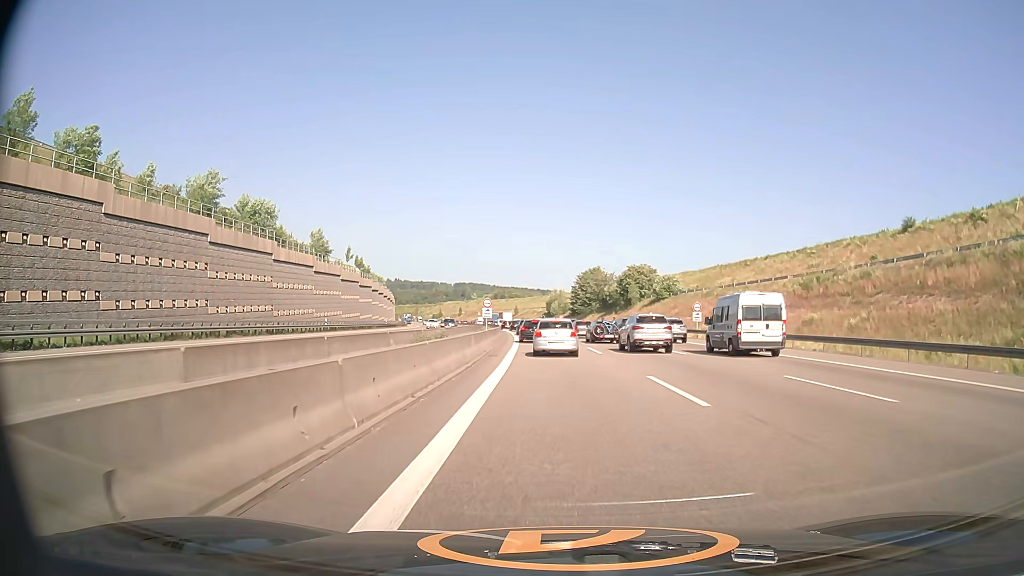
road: motorway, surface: asphalt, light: Day
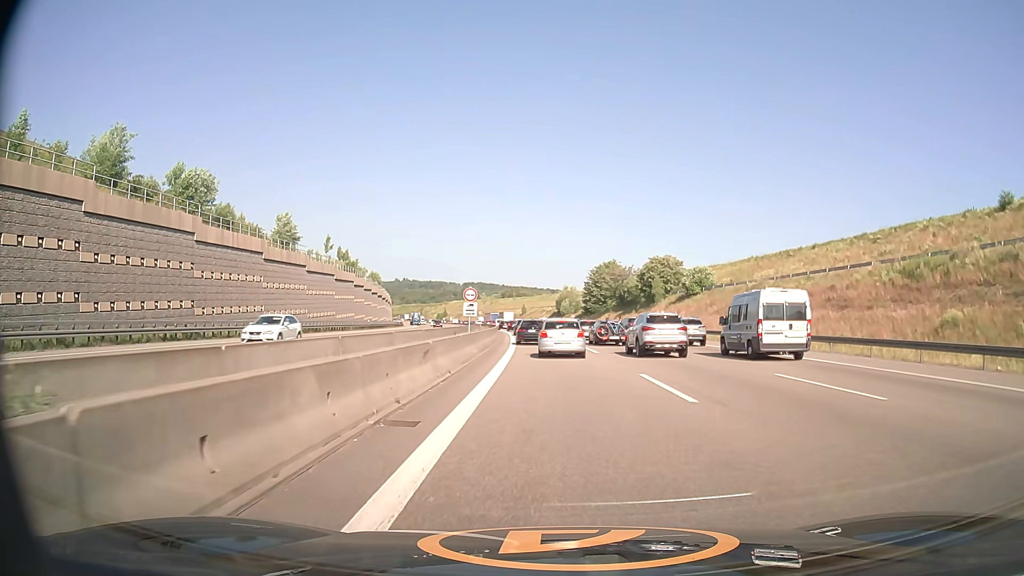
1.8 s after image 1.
(-0.1, +16.8) m; -1°
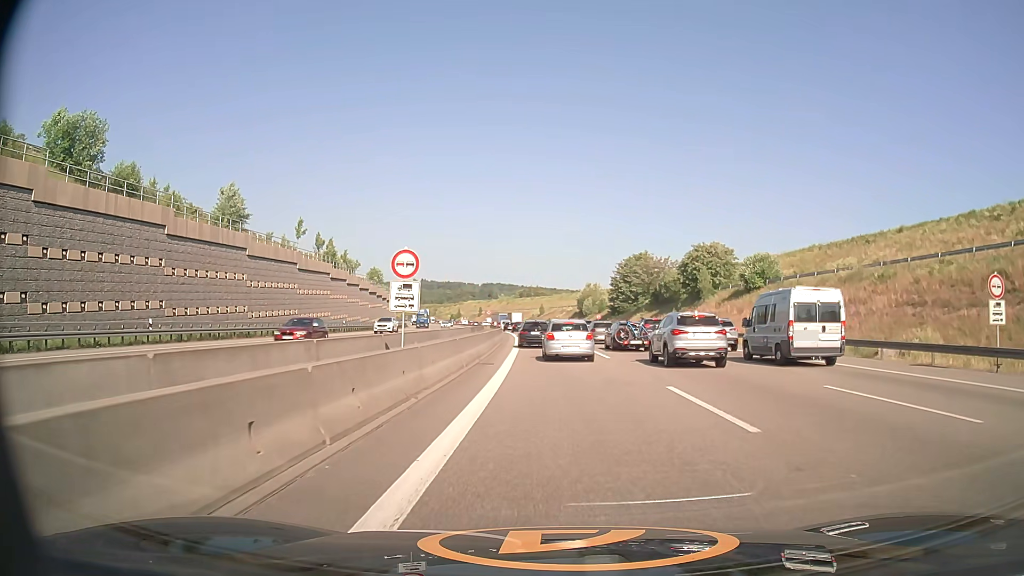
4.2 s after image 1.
(-0.3, +20.2) m; -2°
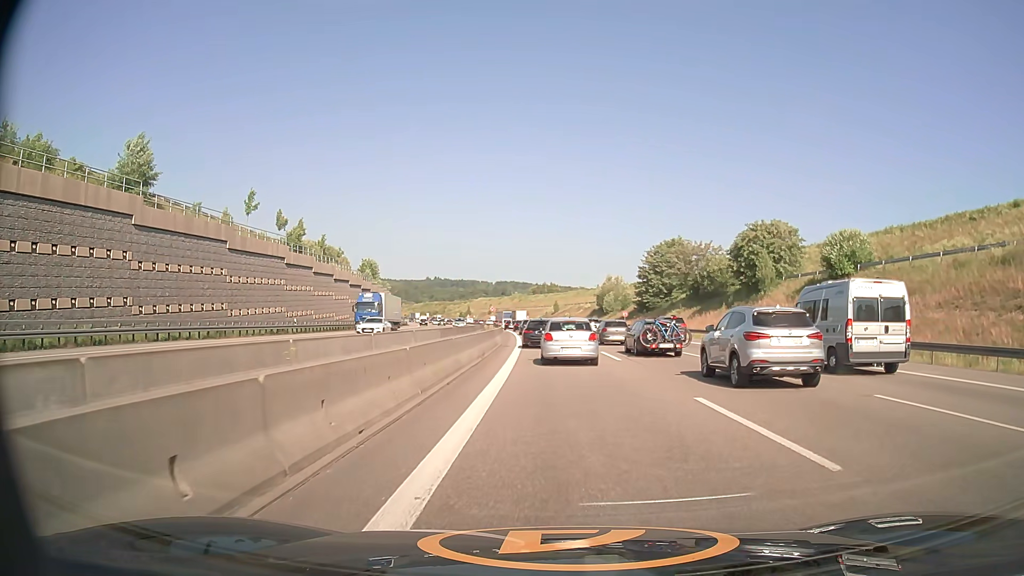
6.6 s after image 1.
(-0.3, +19.6) m; -1°
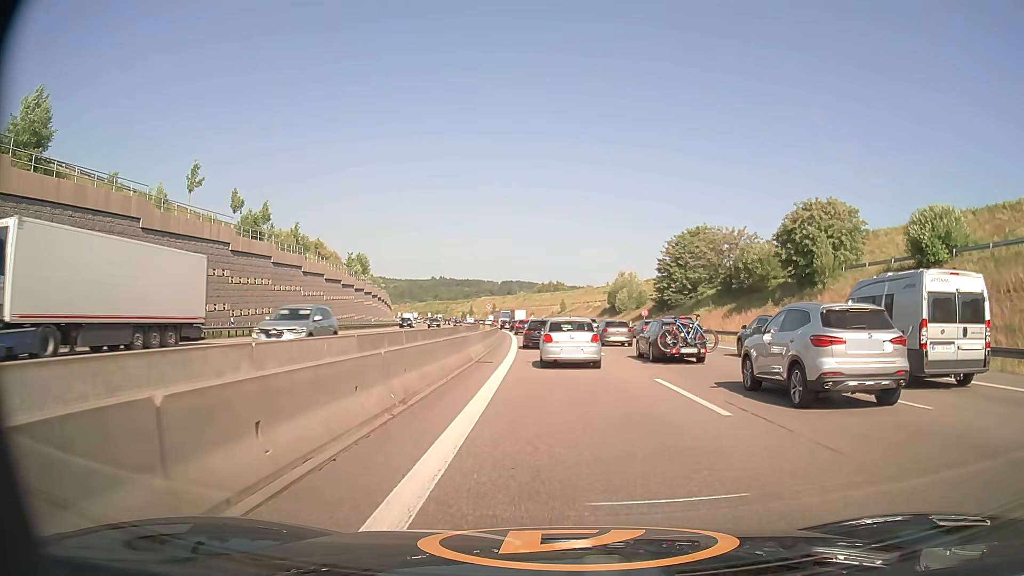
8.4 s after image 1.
(-0.1, +13.5) m; -1°
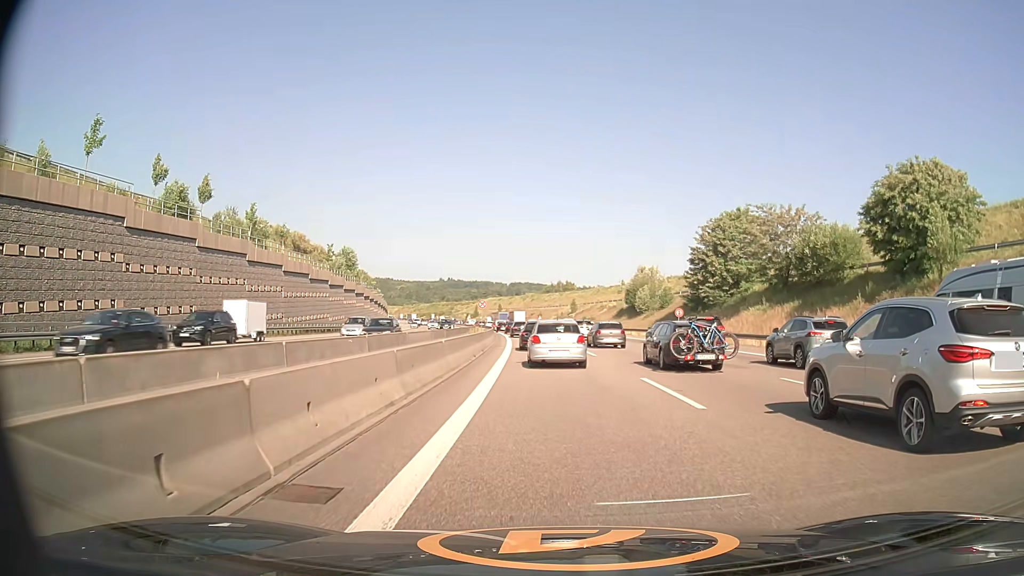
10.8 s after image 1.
(-0.1, +16.4) m; -1°
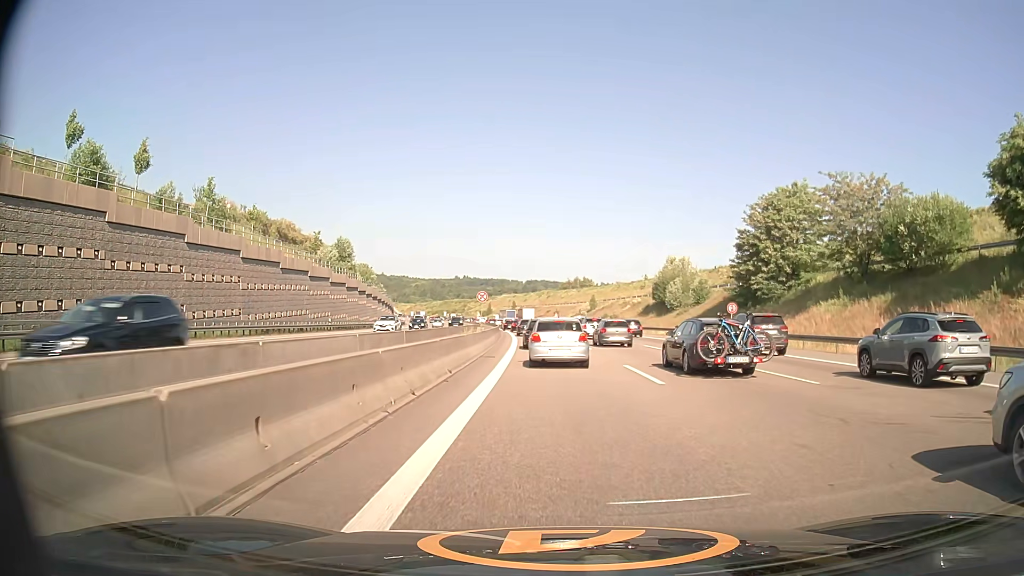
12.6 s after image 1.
(-0.1, +13.5) m; -1°
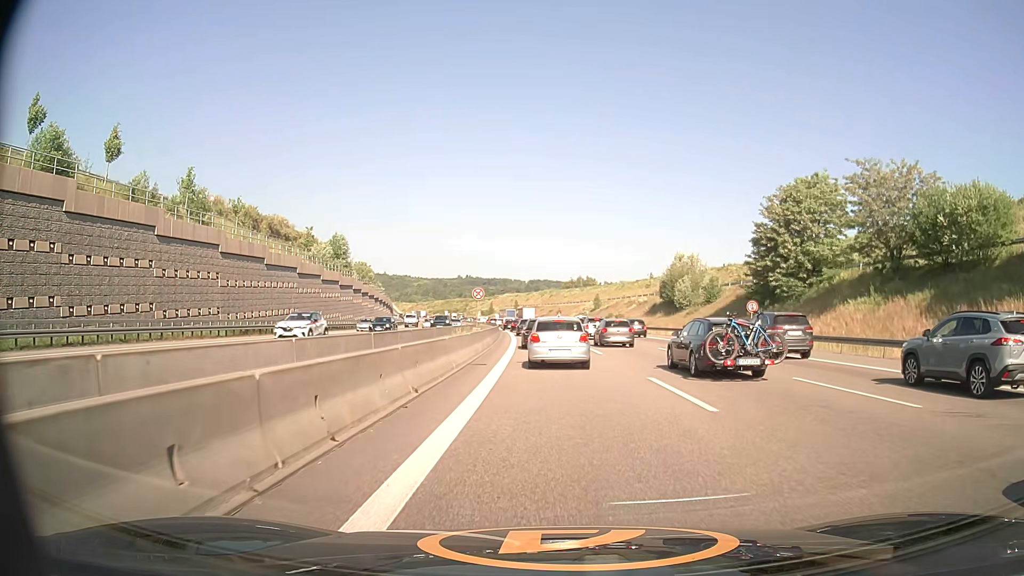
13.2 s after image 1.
(0.0, +4.4) m; 0°
